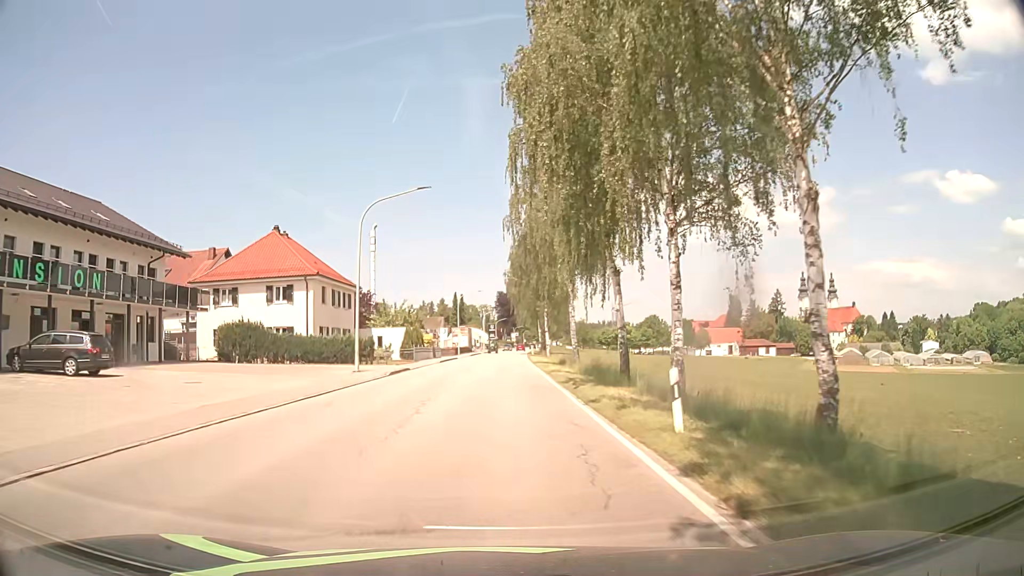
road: secondary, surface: asphalt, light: Day
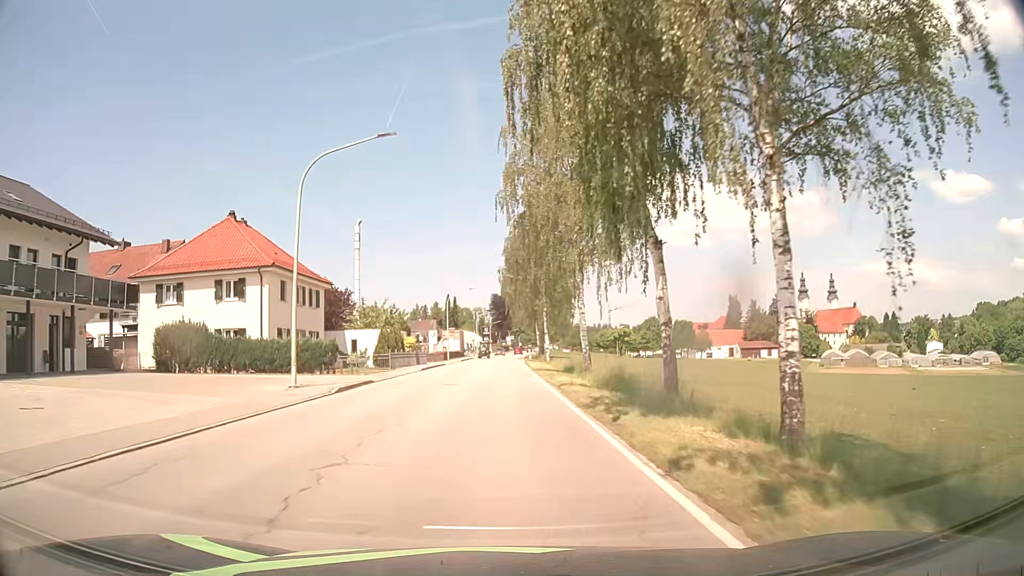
(0.0, +8.0) m; 0°
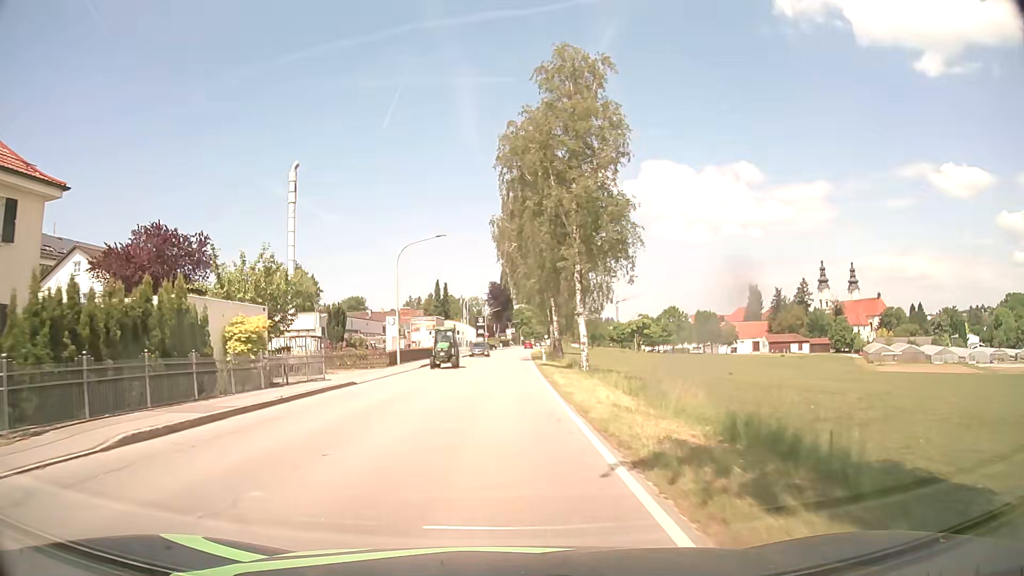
(+0.3, +31.6) m; 0°
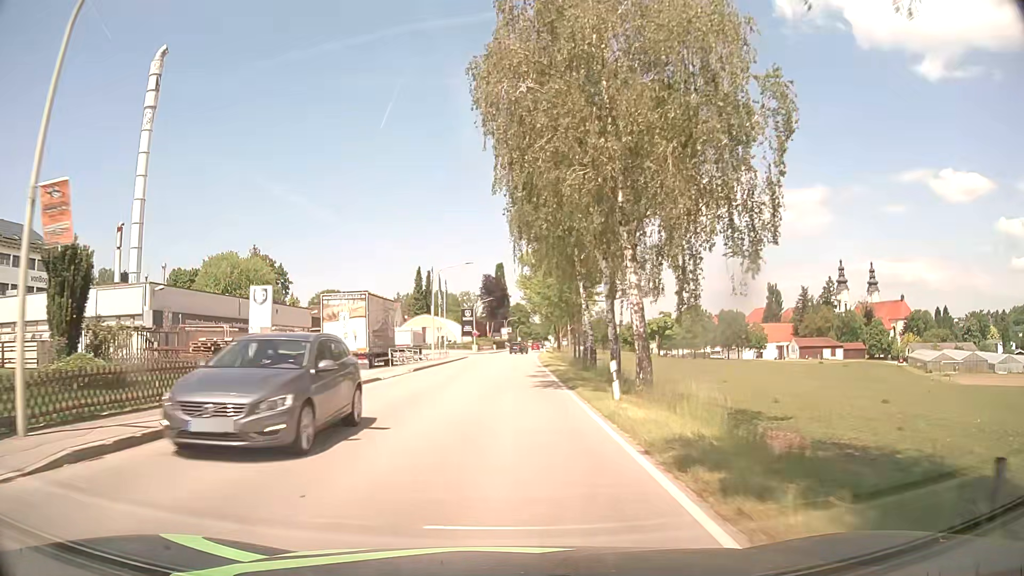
(-0.1, +31.7) m; 0°
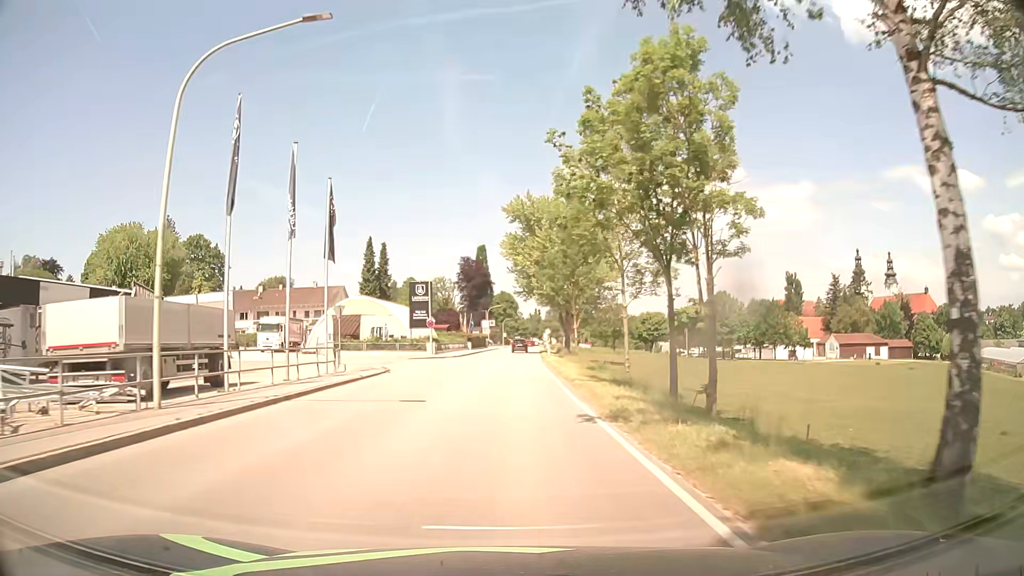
(+0.4, +39.1) m; +1°
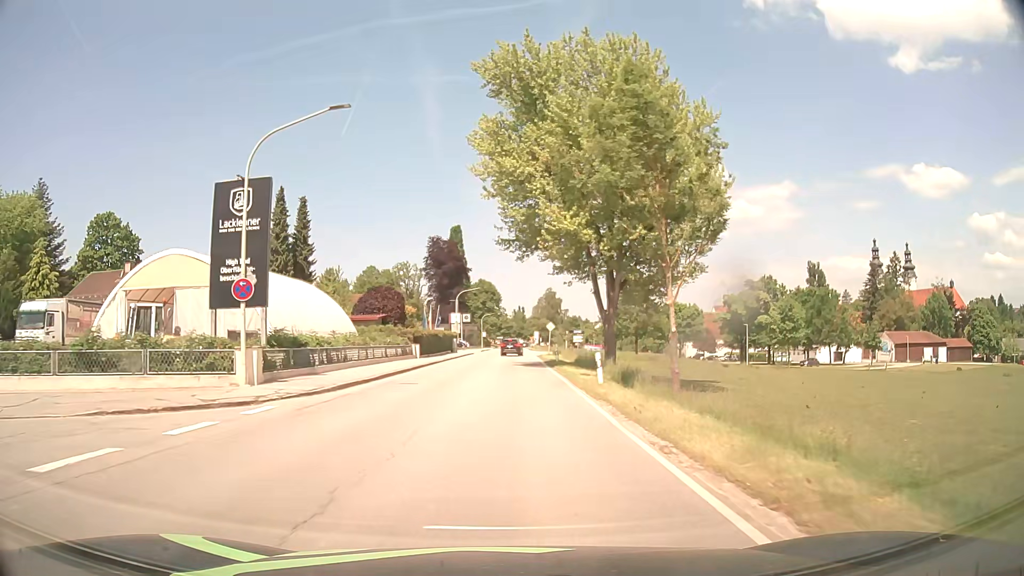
(+0.3, +38.1) m; +1°
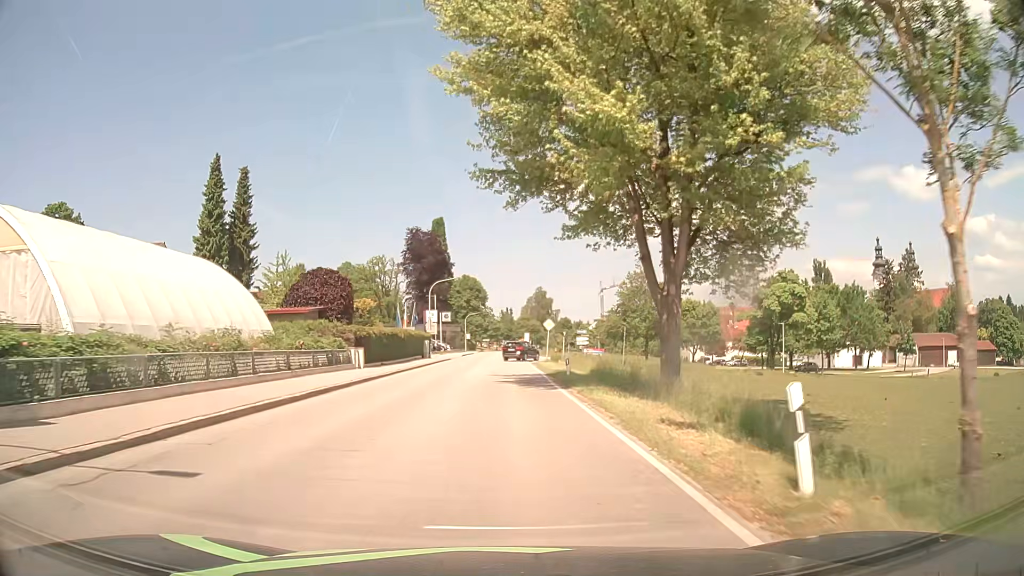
(+0.2, +14.9) m; +1°
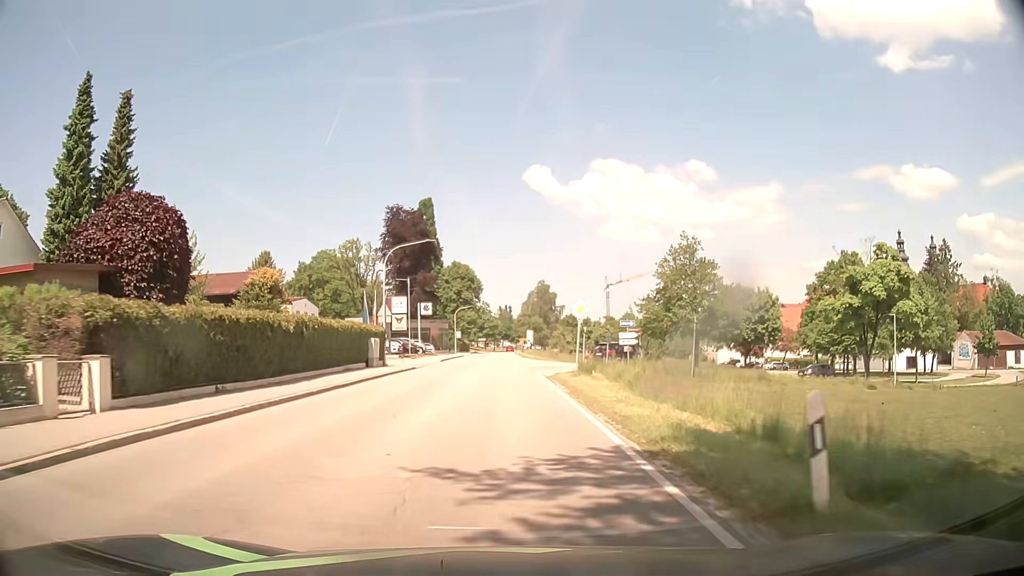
(+0.2, +21.9) m; 0°
(0, +10) (0, +20) (0, +30) (0, +40) (0, +50) (0, +60) (0, +70) (+1, +80) (+1, +90) (+1, +100) m
